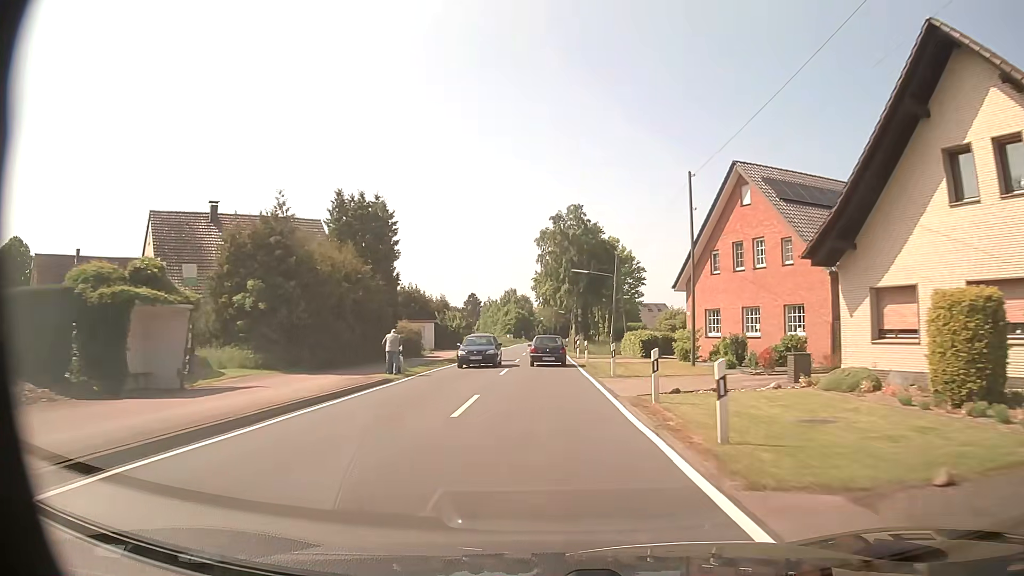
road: tertiary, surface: asphalt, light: Day
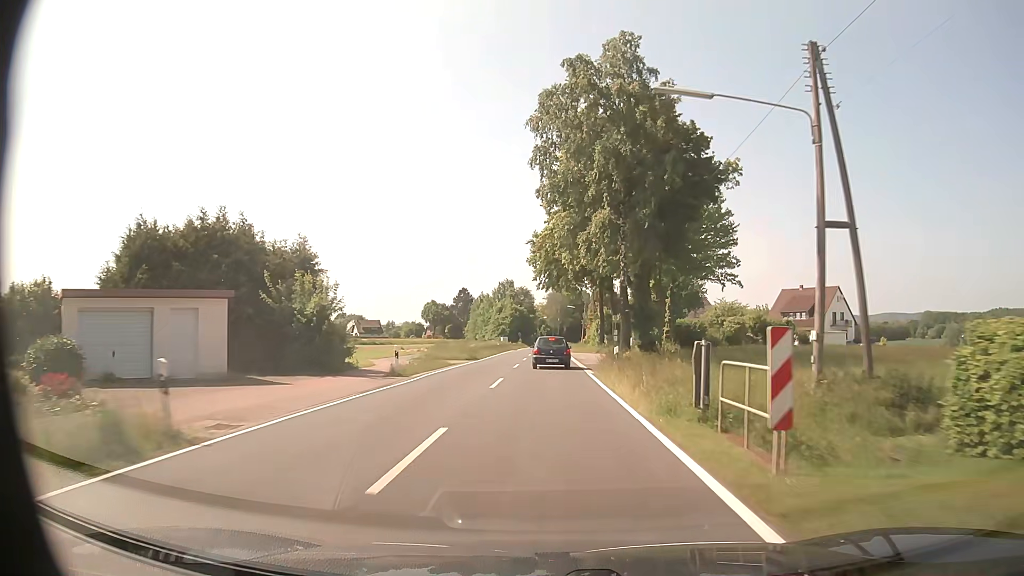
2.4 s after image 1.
(-0.2, +41.4) m; 0°
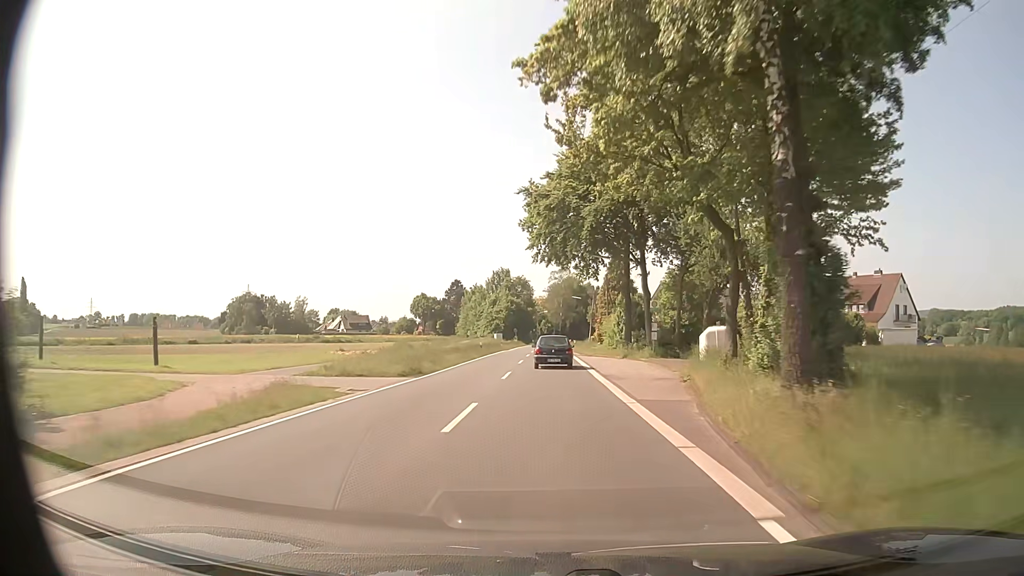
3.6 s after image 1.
(0.0, +20.4) m; 0°
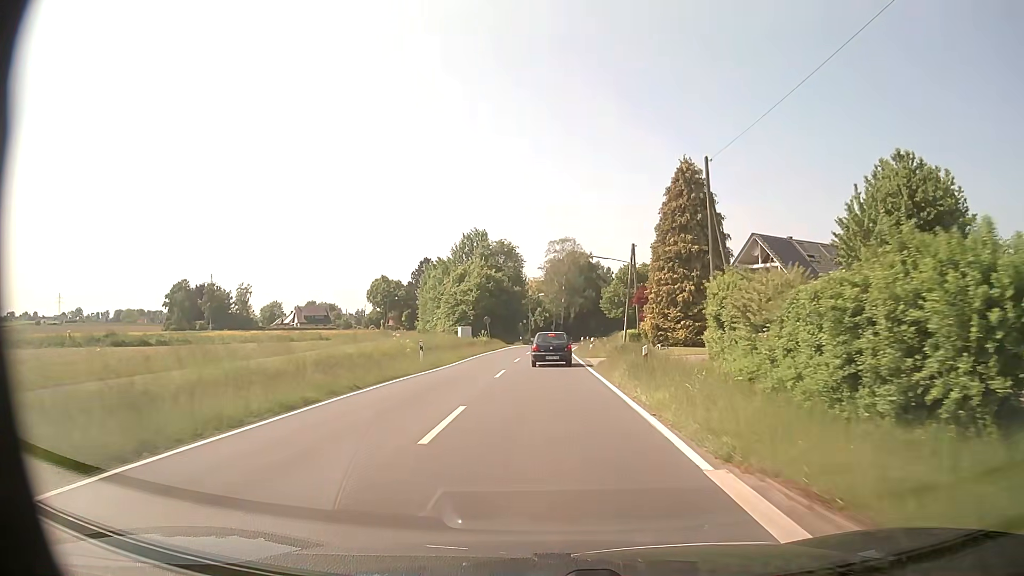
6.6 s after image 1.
(+0.1, +49.1) m; +1°
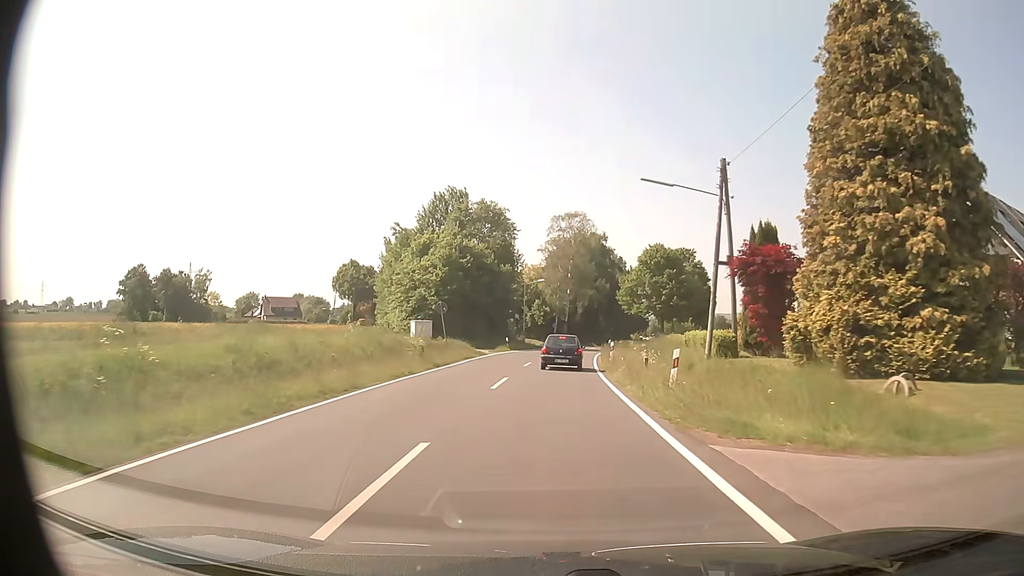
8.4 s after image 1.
(-0.2, +27.9) m; -1°
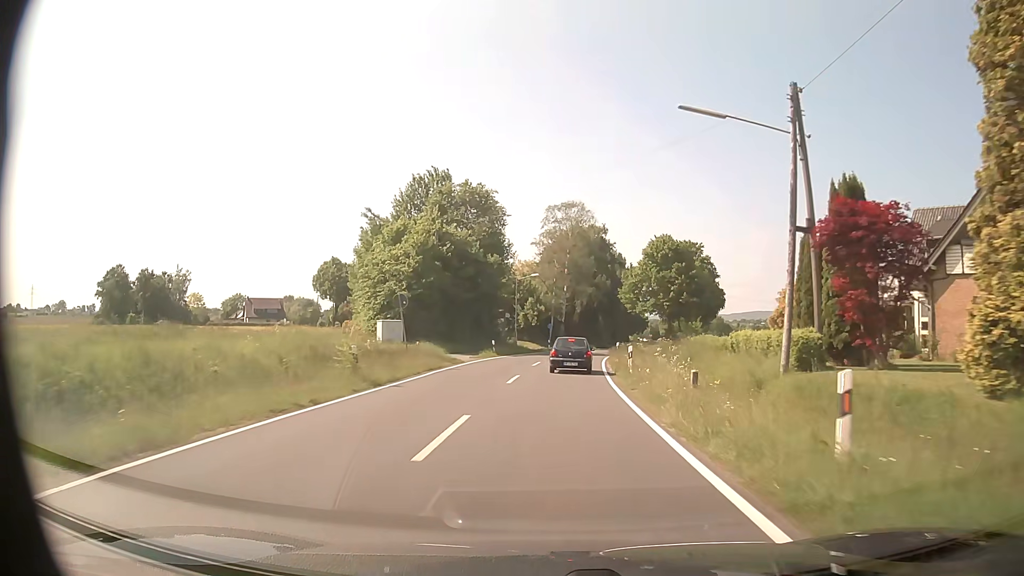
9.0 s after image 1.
(+0.1, +9.0) m; +1°
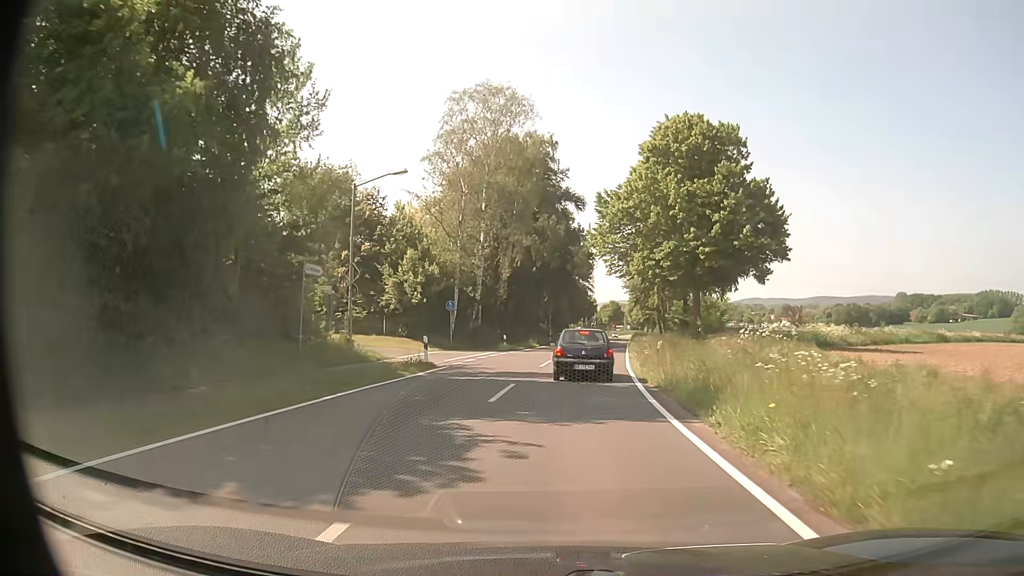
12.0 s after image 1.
(+1.6, +41.9) m; +6°
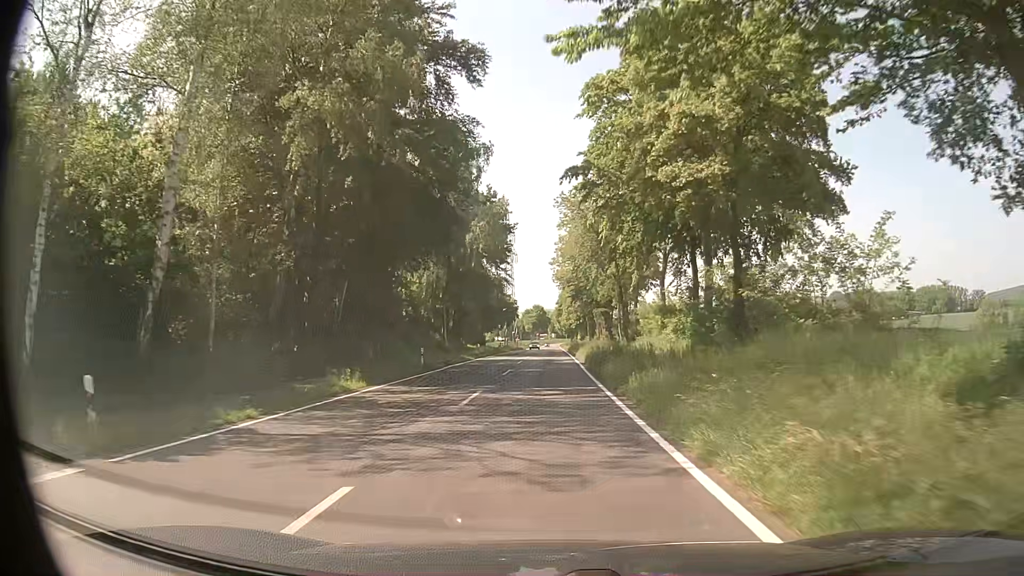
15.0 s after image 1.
(+2.5, +34.4) m; +7°
